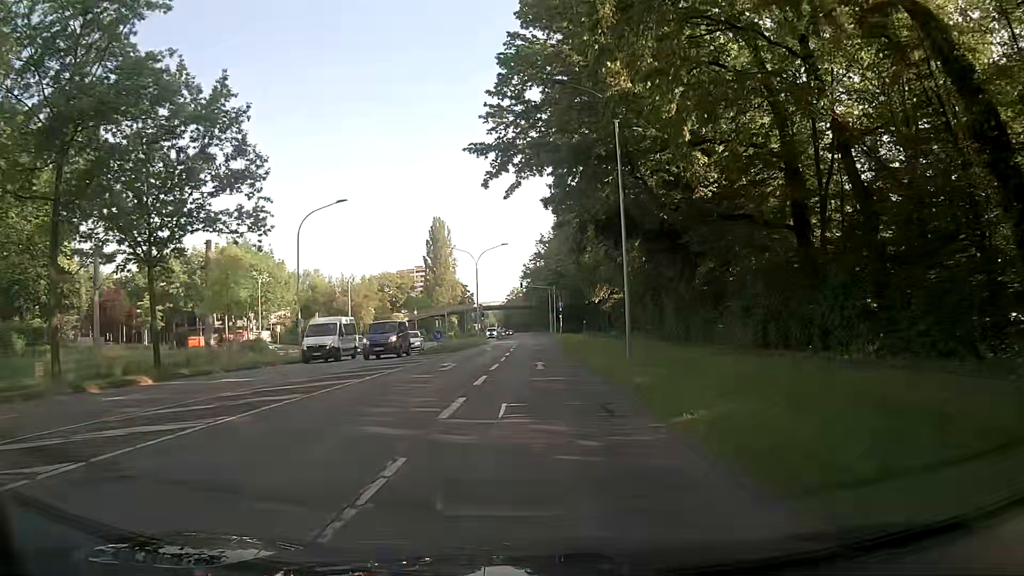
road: secondary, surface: asphalt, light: Day
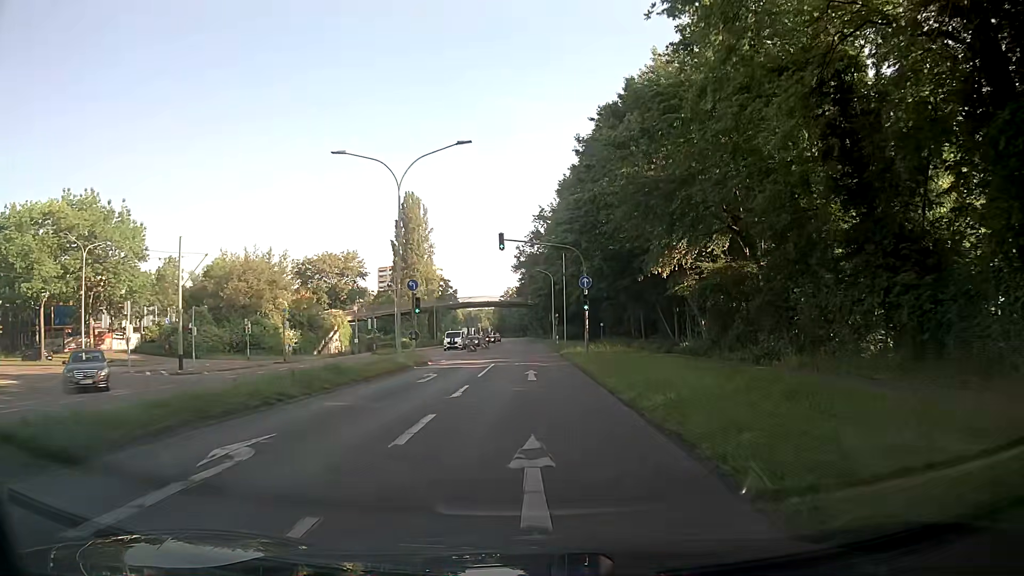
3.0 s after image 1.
(+0.1, +38.6) m; 0°
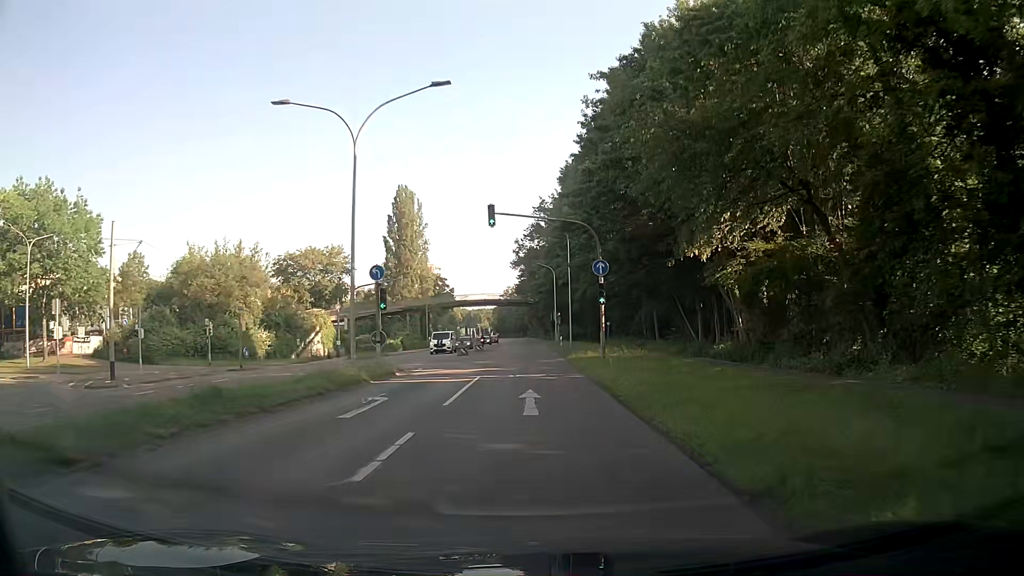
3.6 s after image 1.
(0.0, +7.7) m; 0°
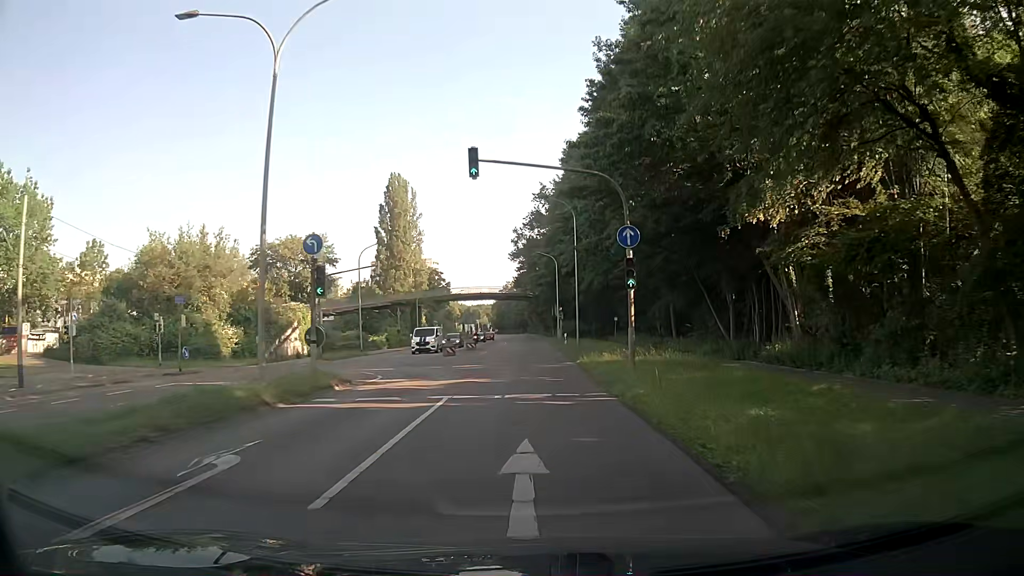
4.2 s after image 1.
(0.0, +7.7) m; 0°
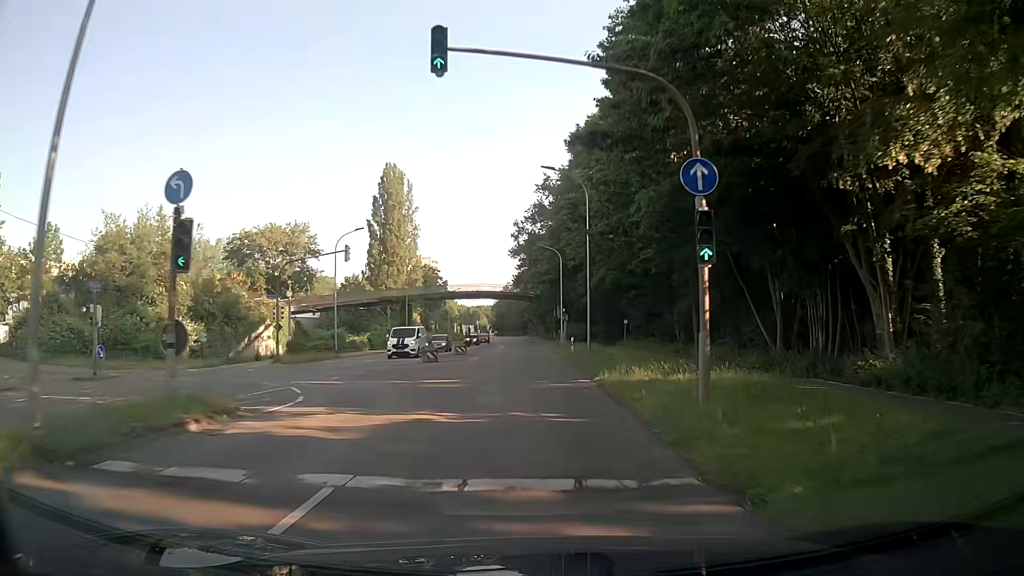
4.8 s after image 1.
(0.0, +7.7) m; 0°
